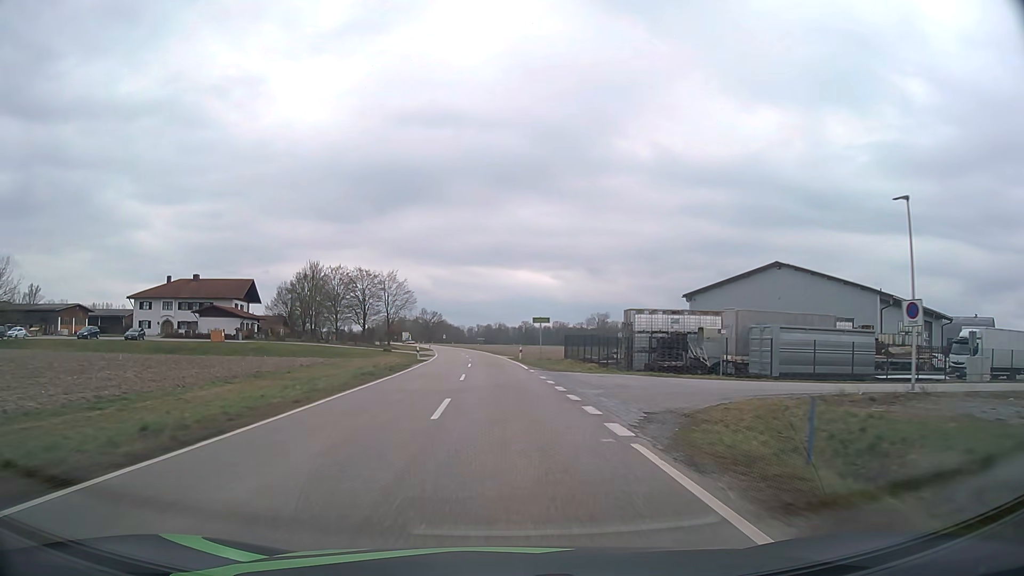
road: tertiary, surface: asphalt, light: Day
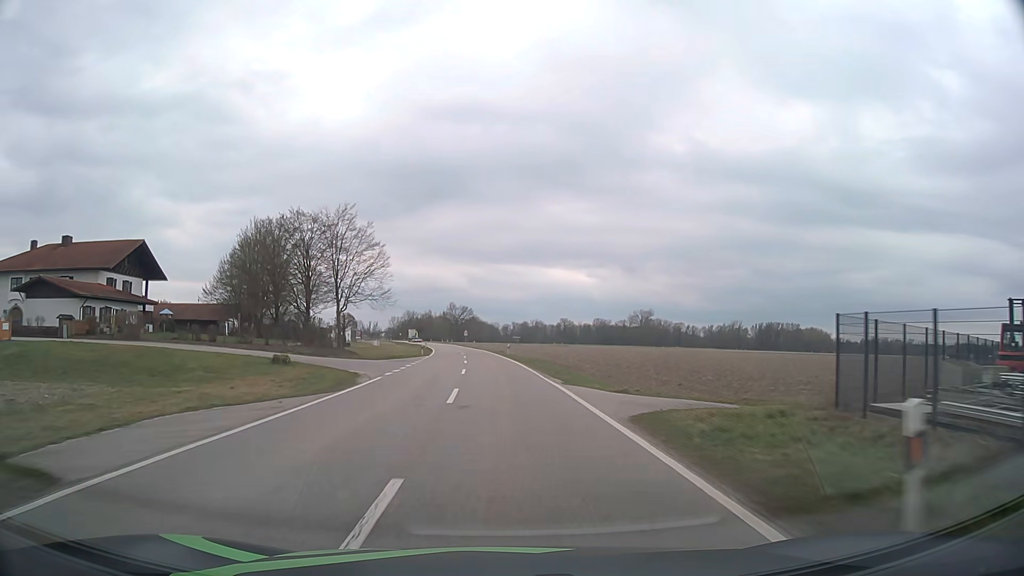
(-1.2, +46.0) m; -3°
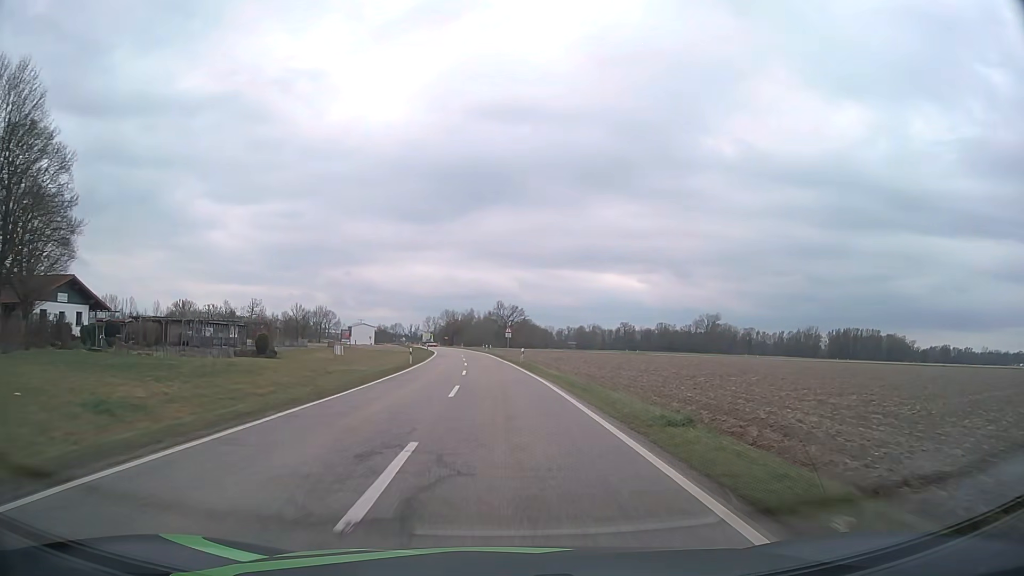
(-2.3, +58.4) m; -4°
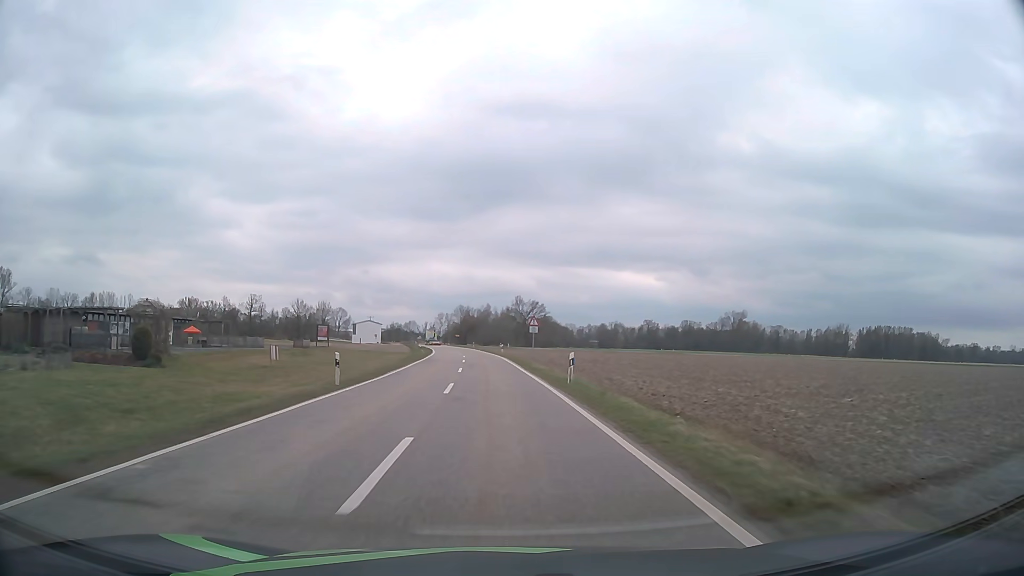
(-0.3, +23.6) m; -2°
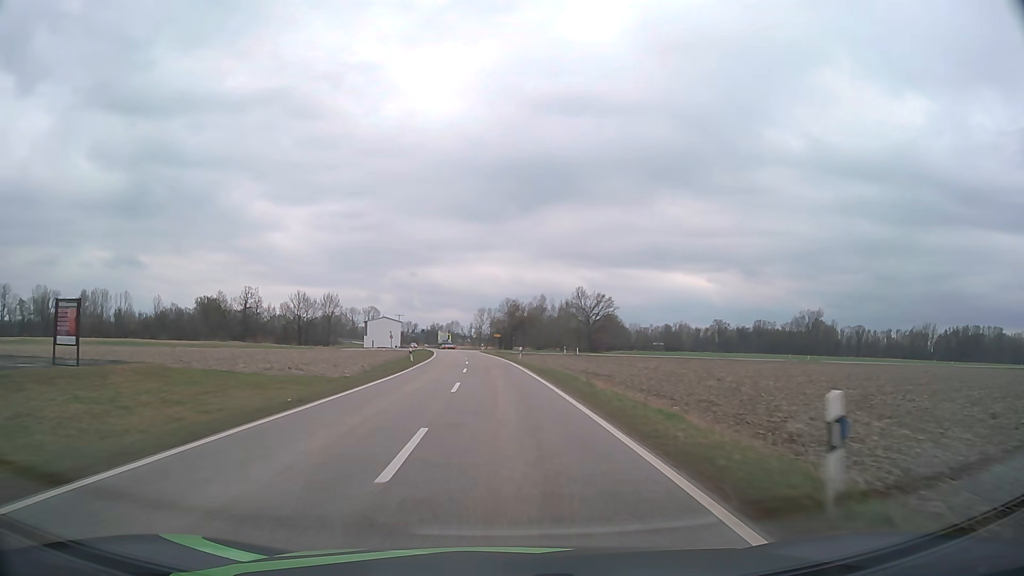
(-2.4, +59.6) m; -4°
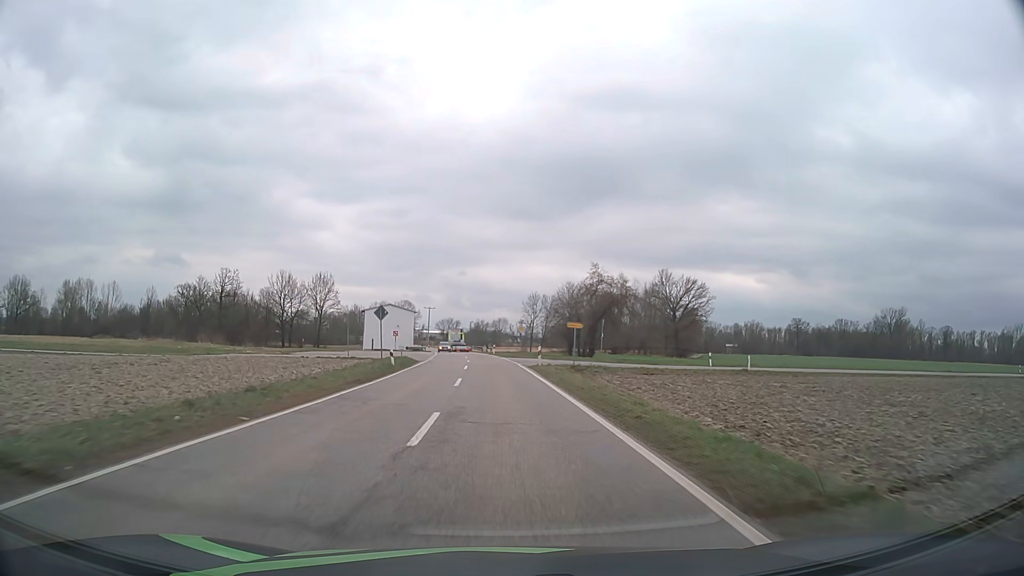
(-2.2, +58.6) m; -4°
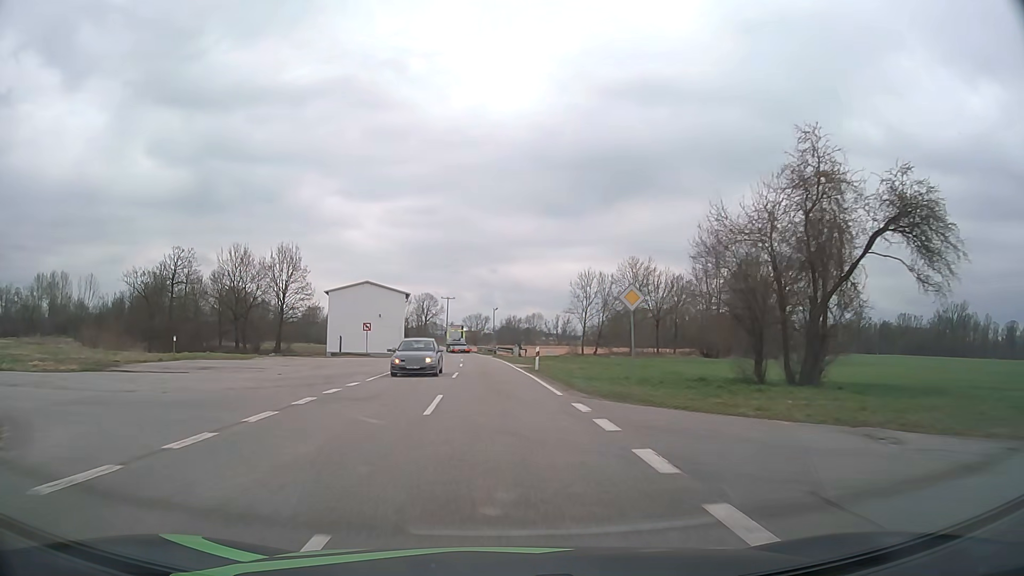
(-1.1, +44.4) m; -3°
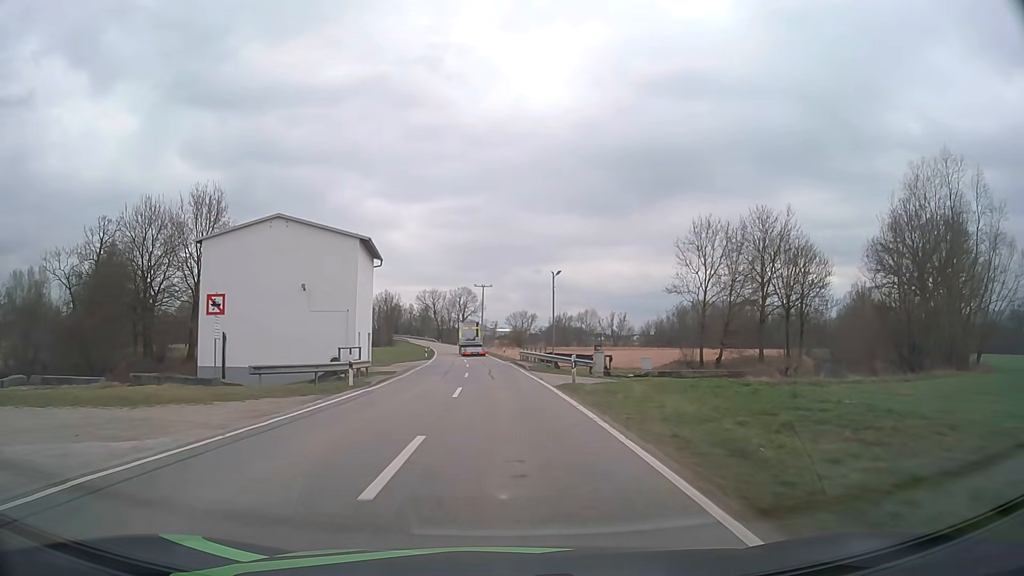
(-1.4, +43.3) m; -4°
(0, +10) (0, +20) (-1, +30) (-1, +40) (-2, +50) (-2, +60) (-3, +70) (-4, +80) (-5, +90) (-6, +100) m
